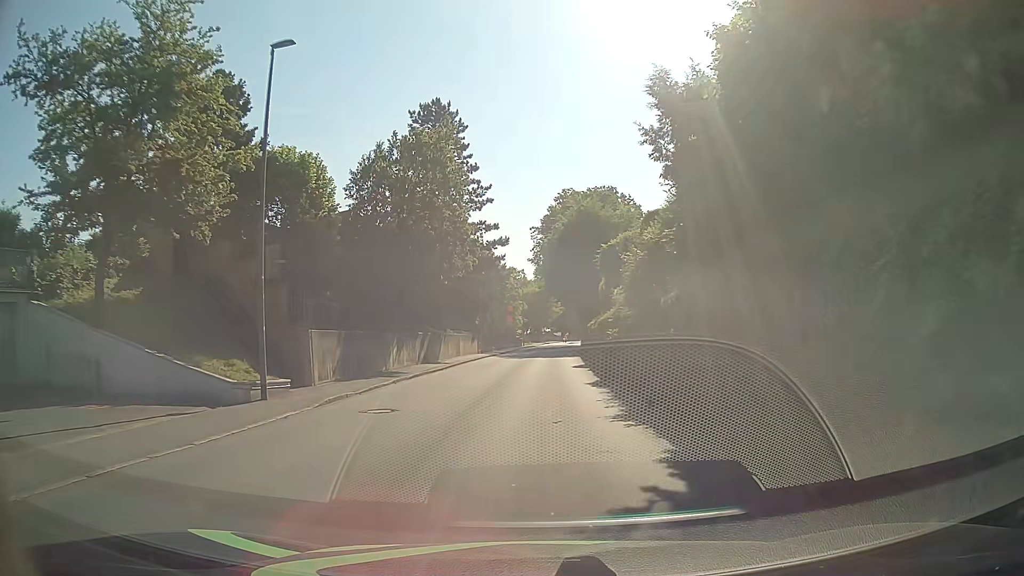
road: tertiary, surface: asphalt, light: Day
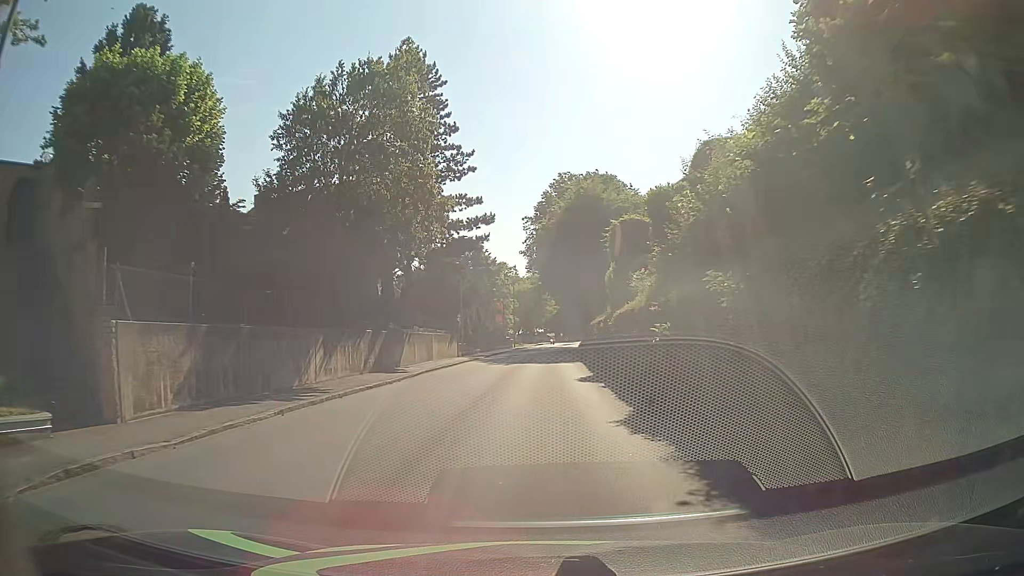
(0.0, +8.9) m; 0°
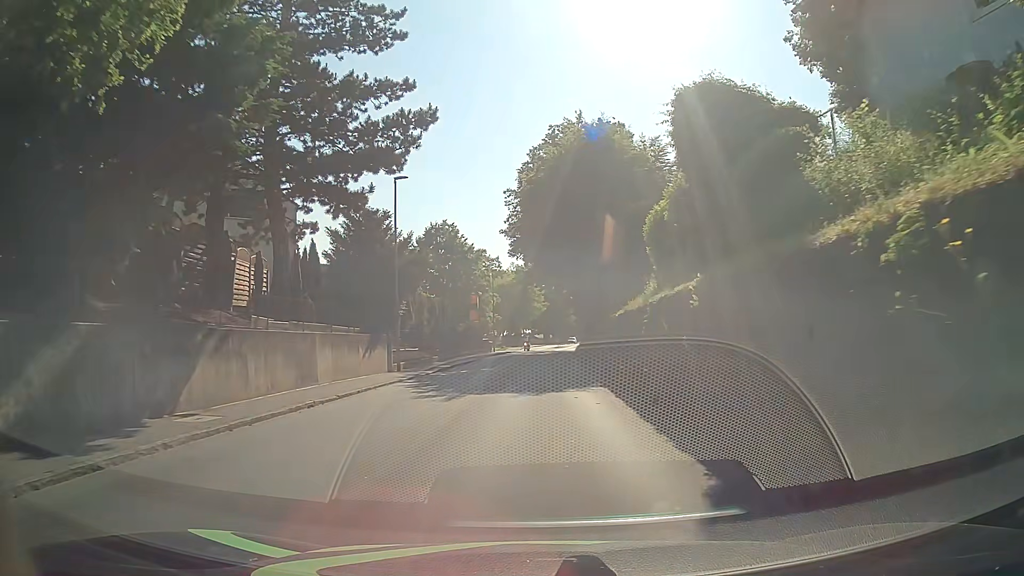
(+0.3, +17.8) m; +2°
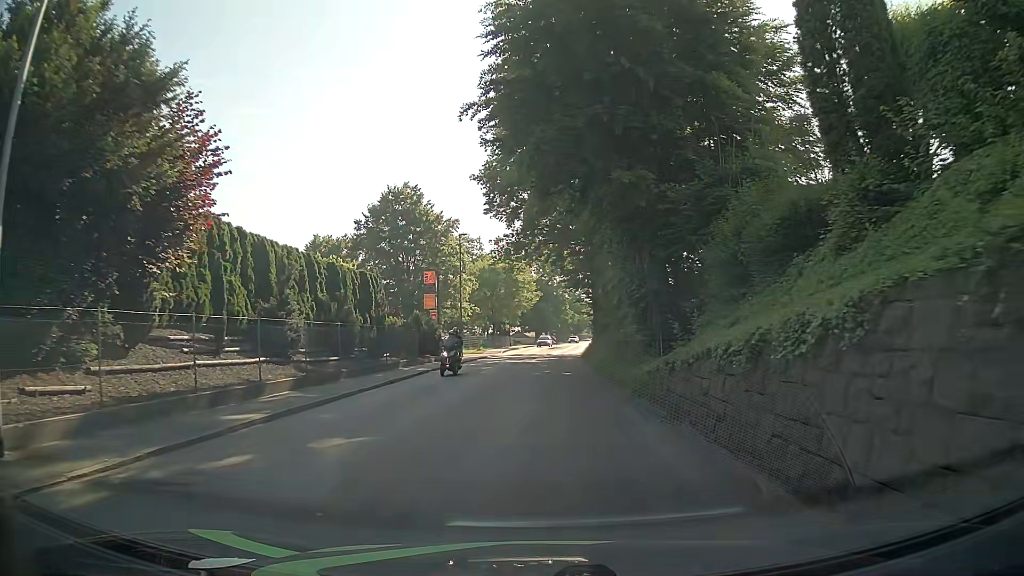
(0.0, +22.3) m; 0°
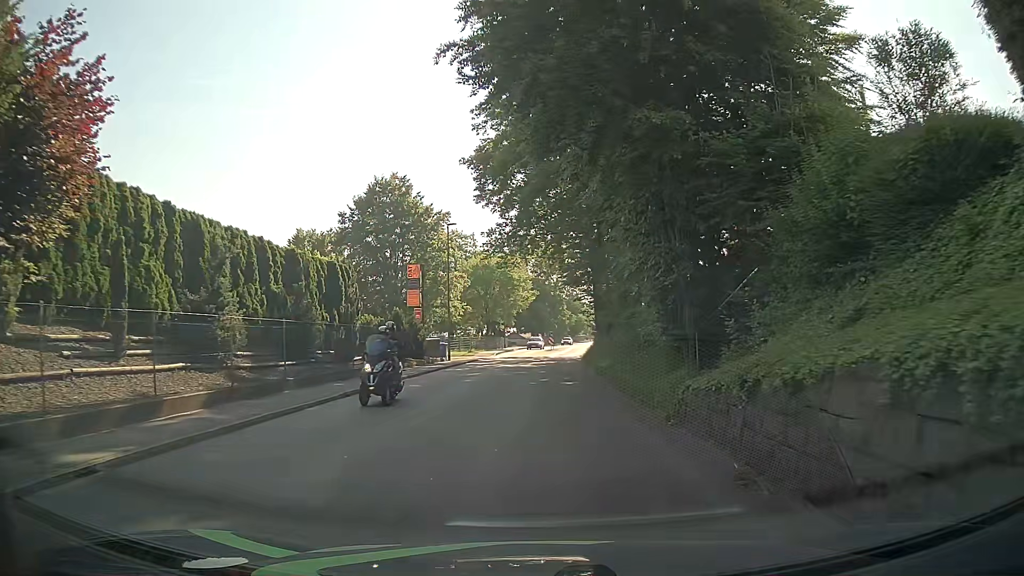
(+0.1, +4.5) m; 0°
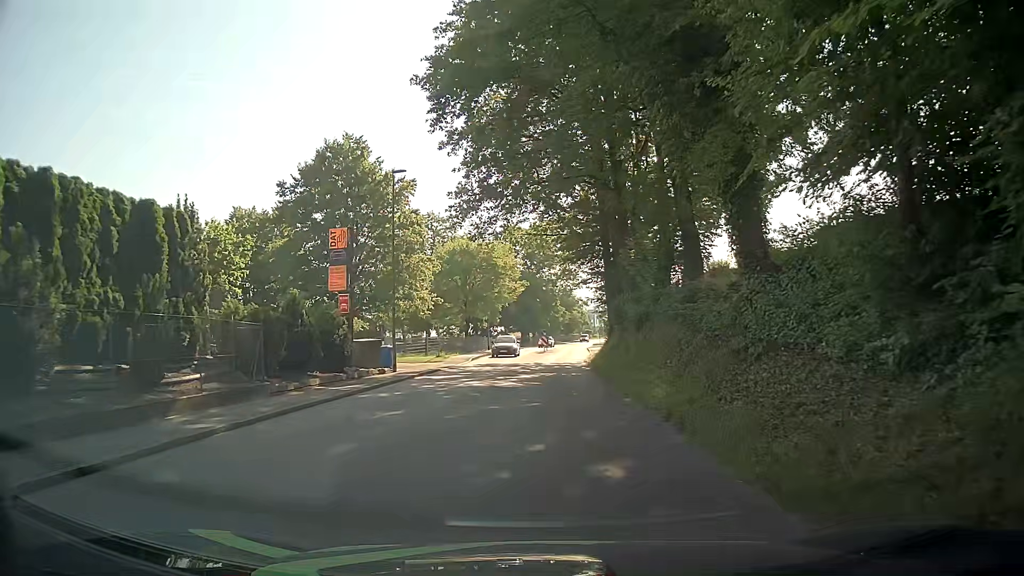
(+0.4, +13.4) m; +2°
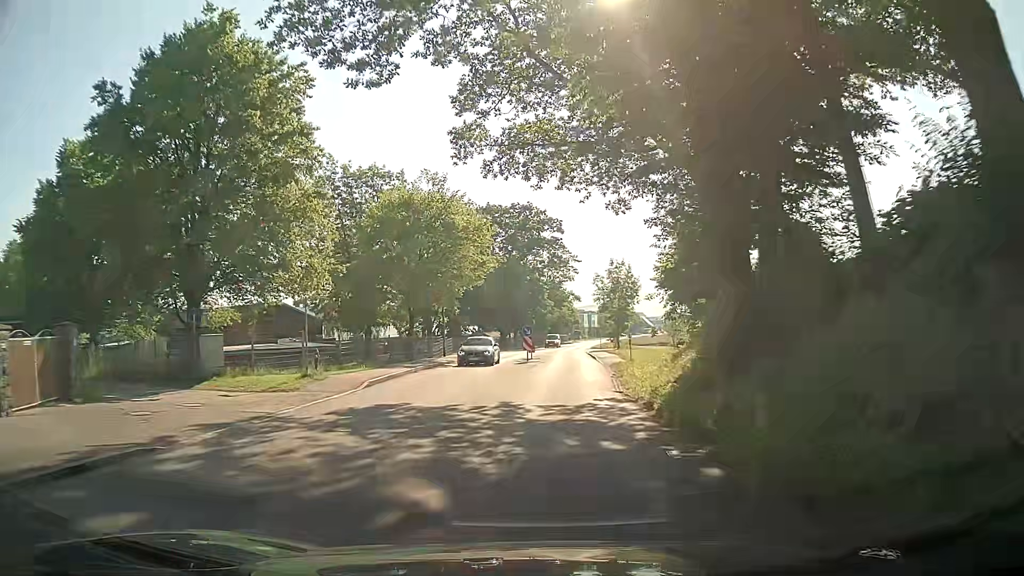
(0.0, +22.4) m; 0°
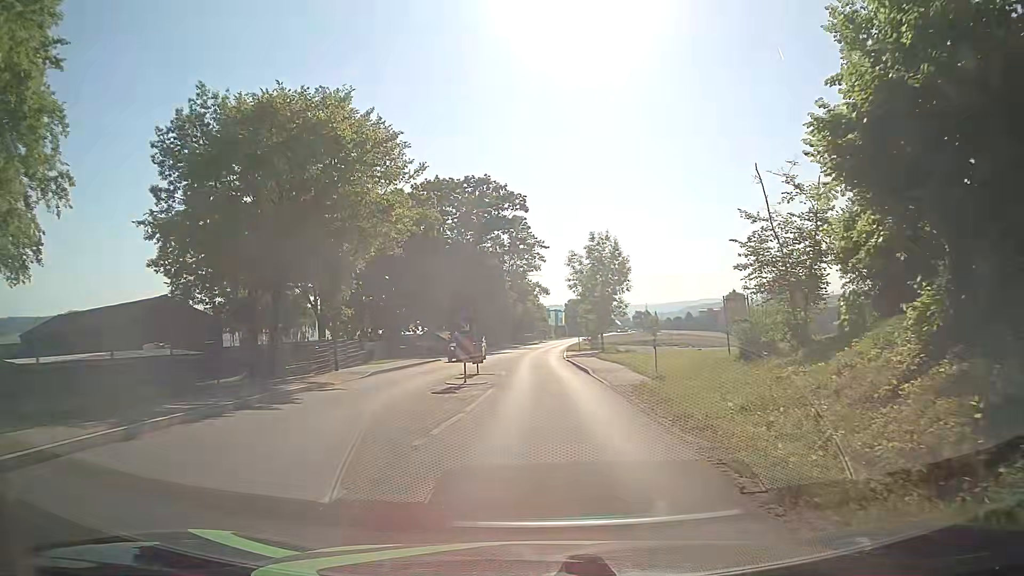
(+0.5, +18.0) m; +3°
(0, +10) (0, +20) (0, +30) (+1, +40) (+1, +50) (+1, +60) (+2, +70) (+3, +80) (+3, +90) (+4, +100) m
